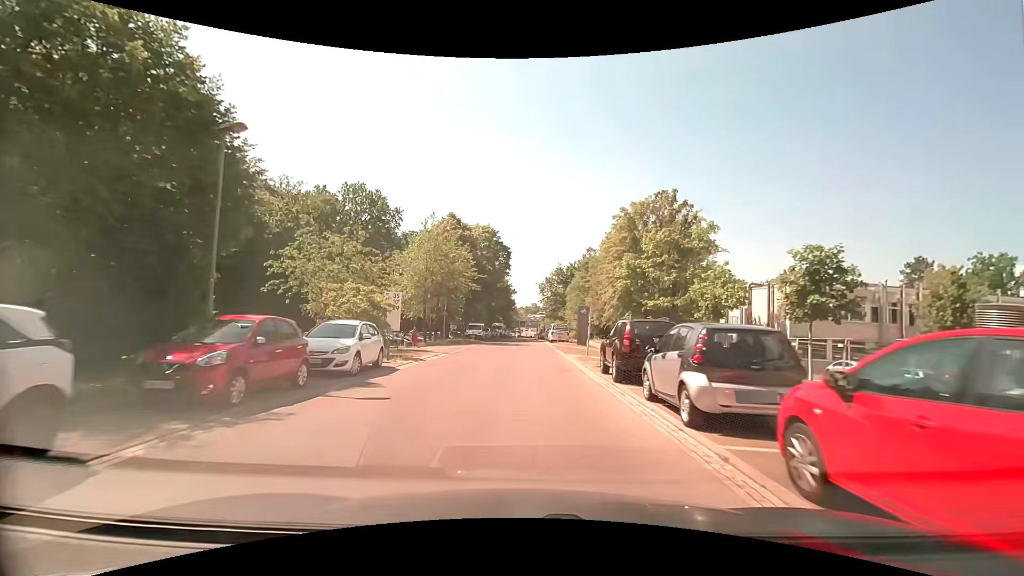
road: unclassified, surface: asphalt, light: Day
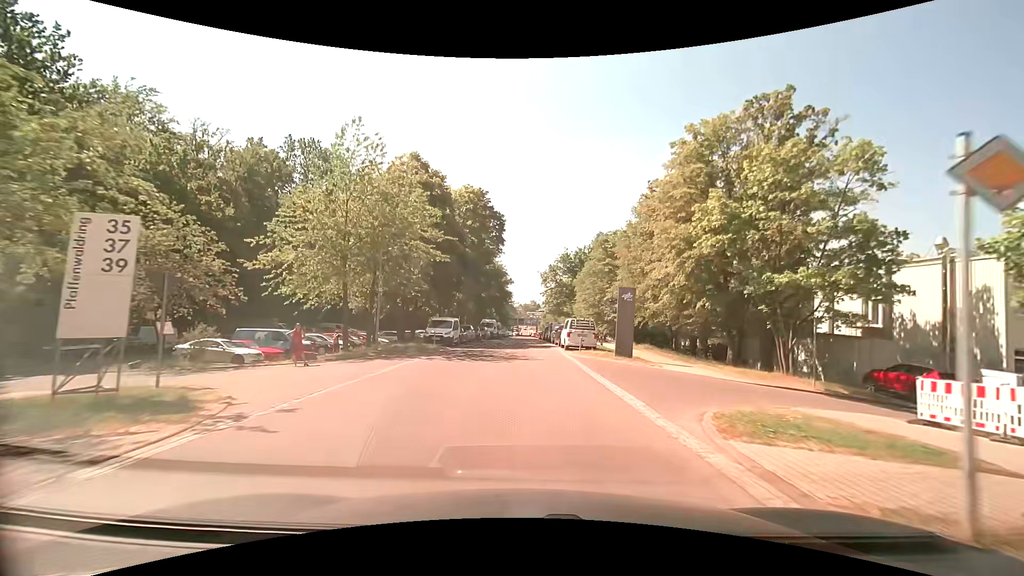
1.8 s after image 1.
(0.0, +19.9) m; 0°
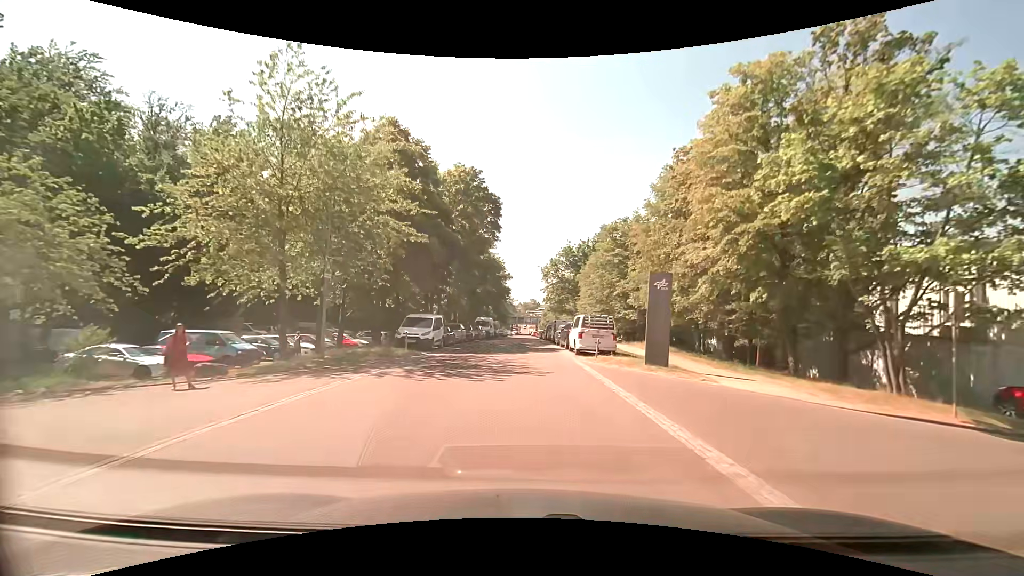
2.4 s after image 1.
(0.0, +6.5) m; 0°
(0, +10) (0, +20) (0, +30) (0, +40) (0, +50) (0, +60) (0, +70) (0, +80) (0, +90) (0, +100) m
